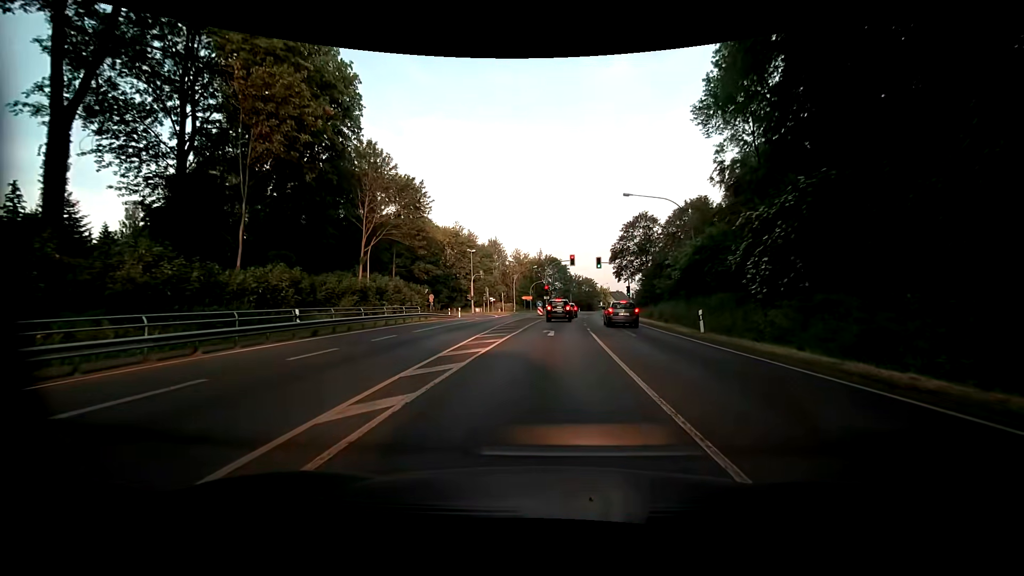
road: primary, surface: asphalt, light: Day
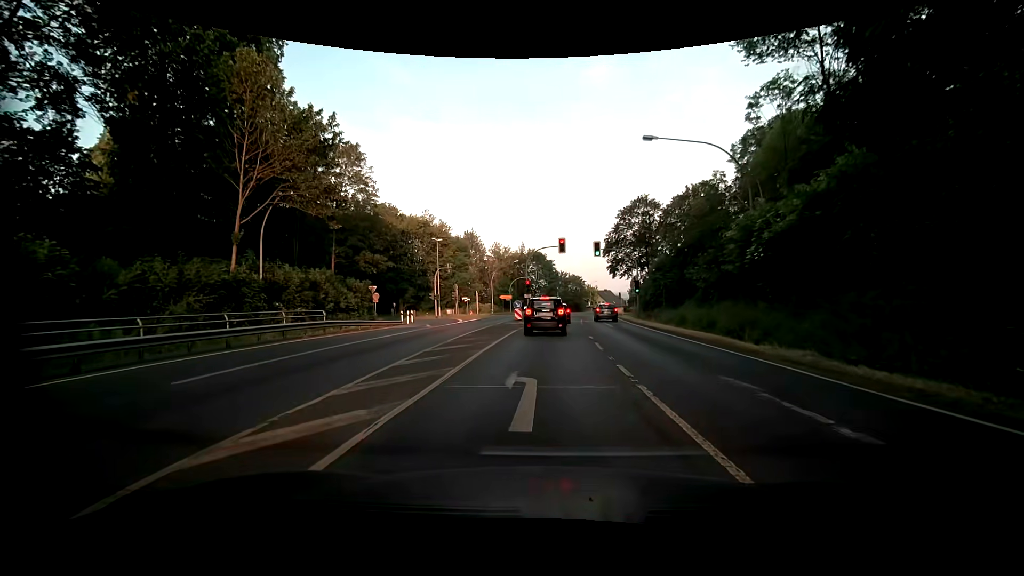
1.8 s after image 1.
(+0.2, +14.6) m; +2°
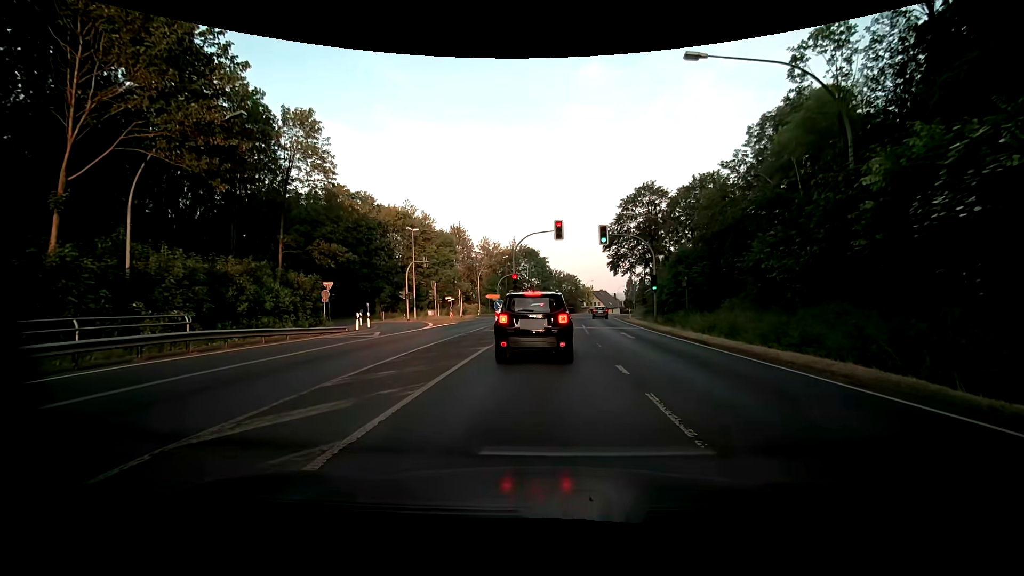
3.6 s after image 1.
(+0.1, +9.1) m; +2°
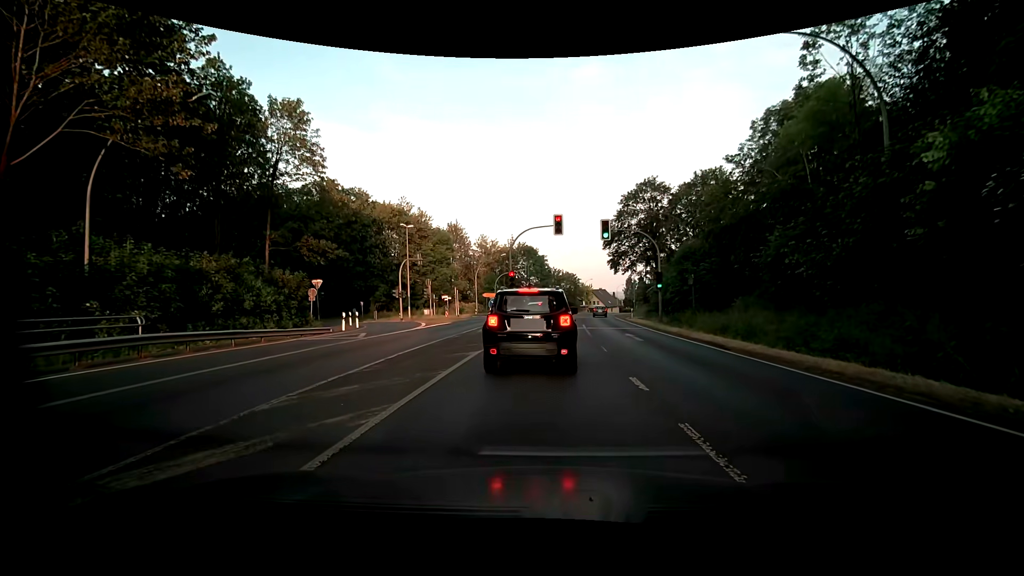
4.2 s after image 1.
(0.0, +1.8) m; -1°
